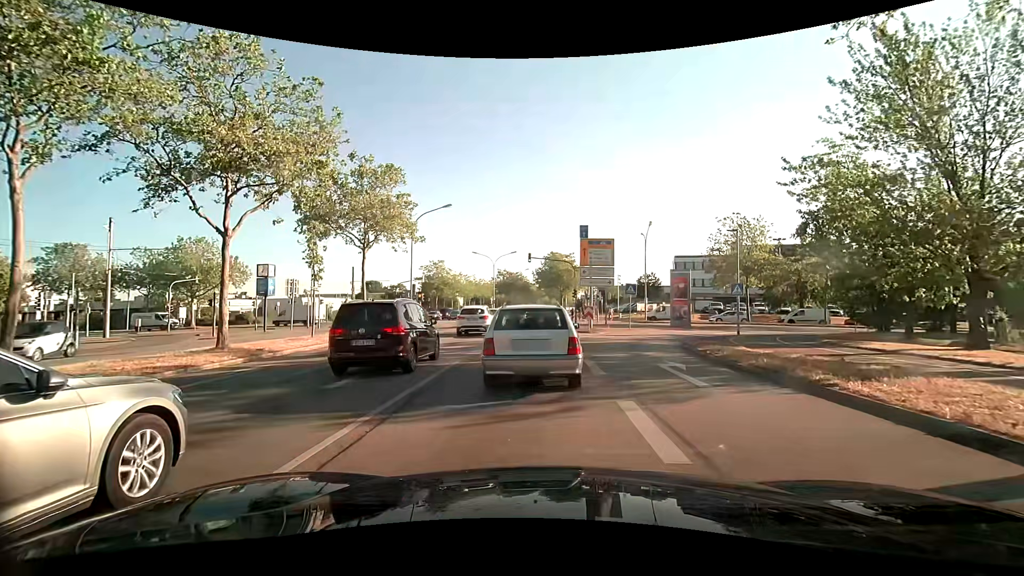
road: primary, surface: asphalt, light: Day
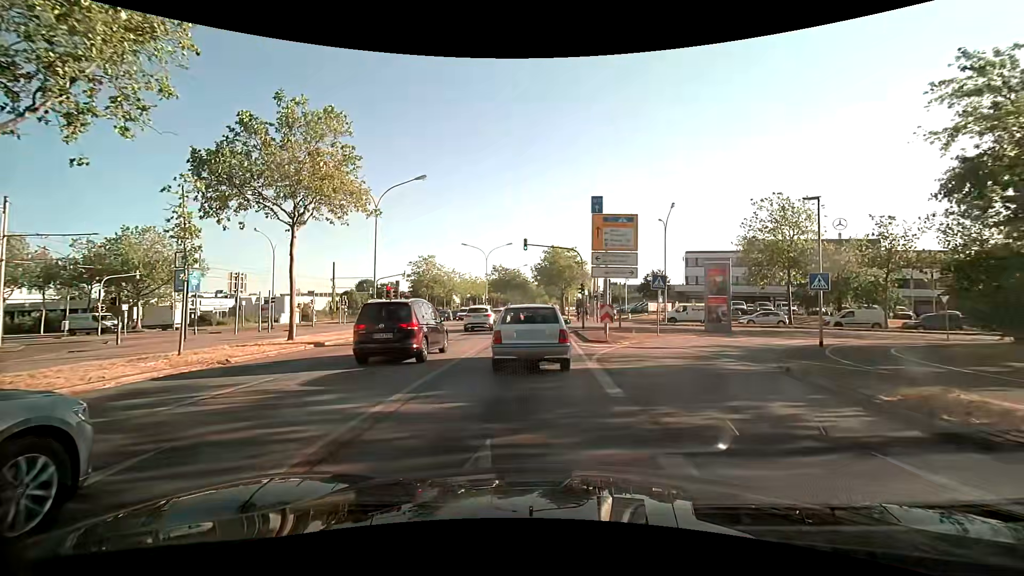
(0.0, +9.0) m; 0°
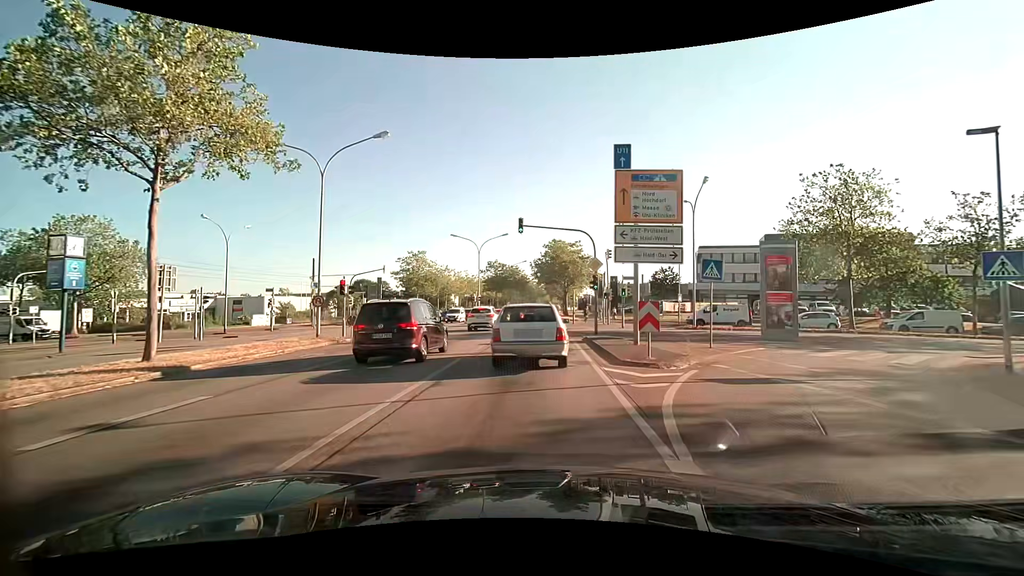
(0.0, +8.2) m; -1°
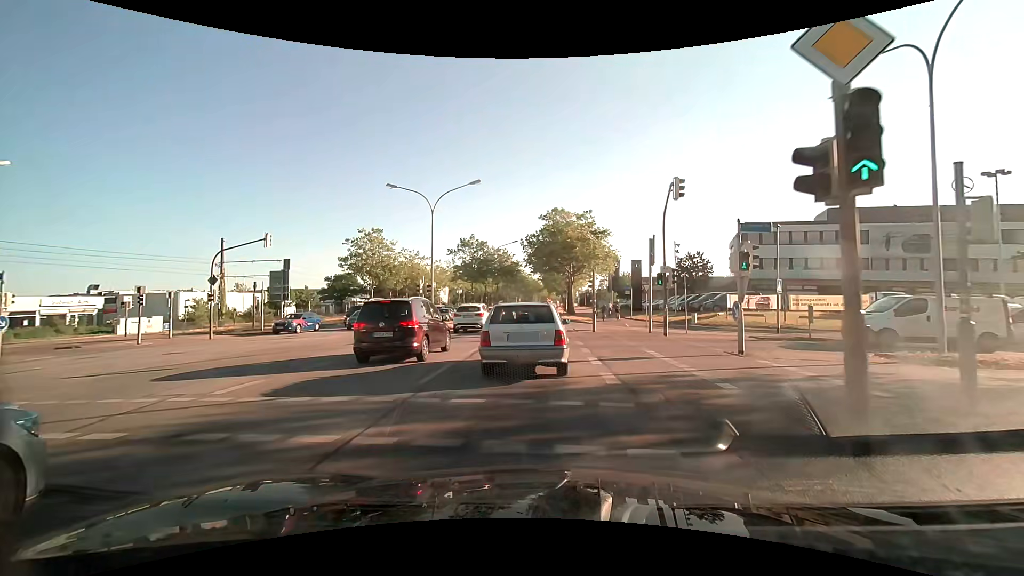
(+0.3, +22.0) m; +1°
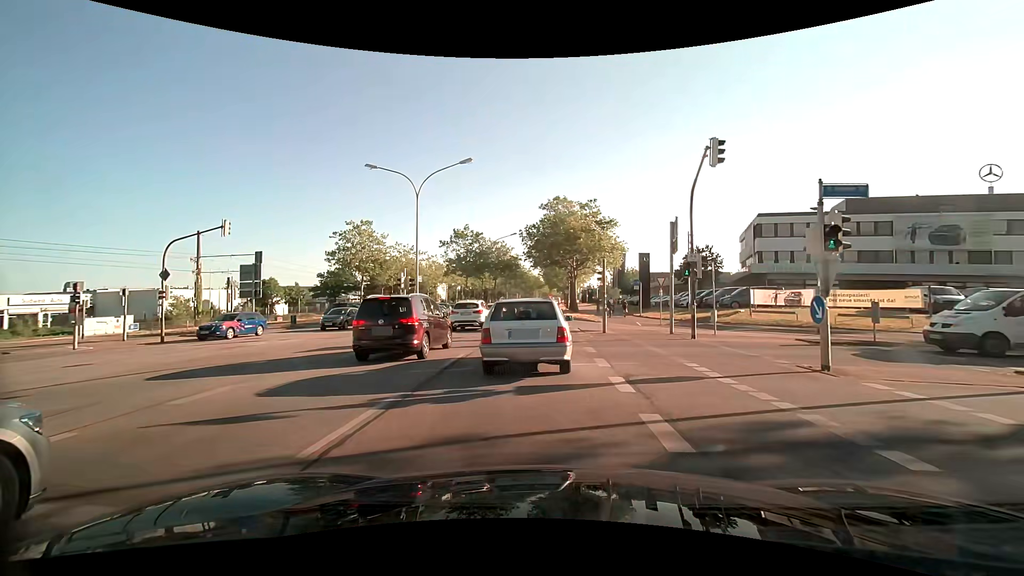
(0.0, +4.1) m; -1°
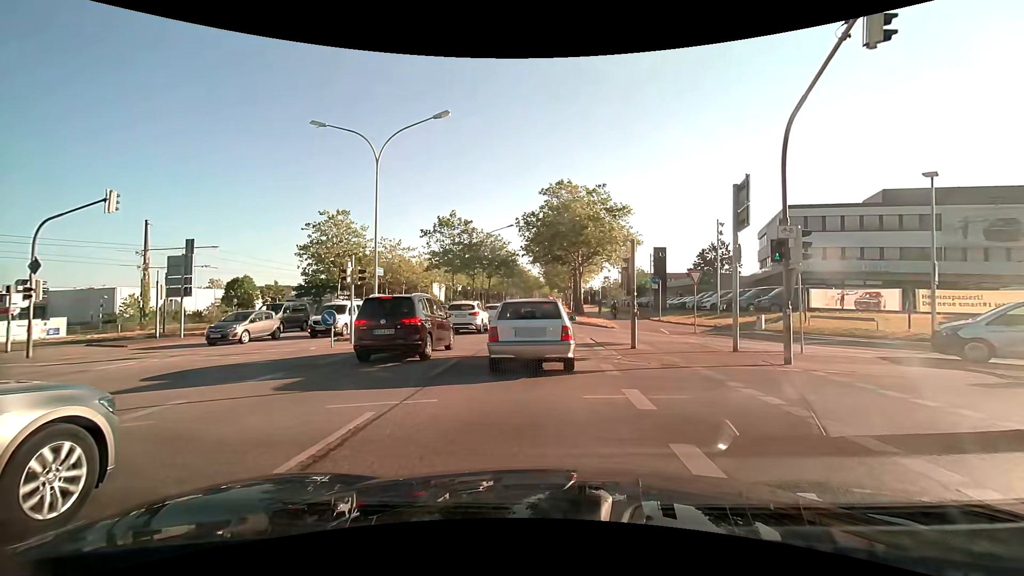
(0.0, +7.1) m; 0°
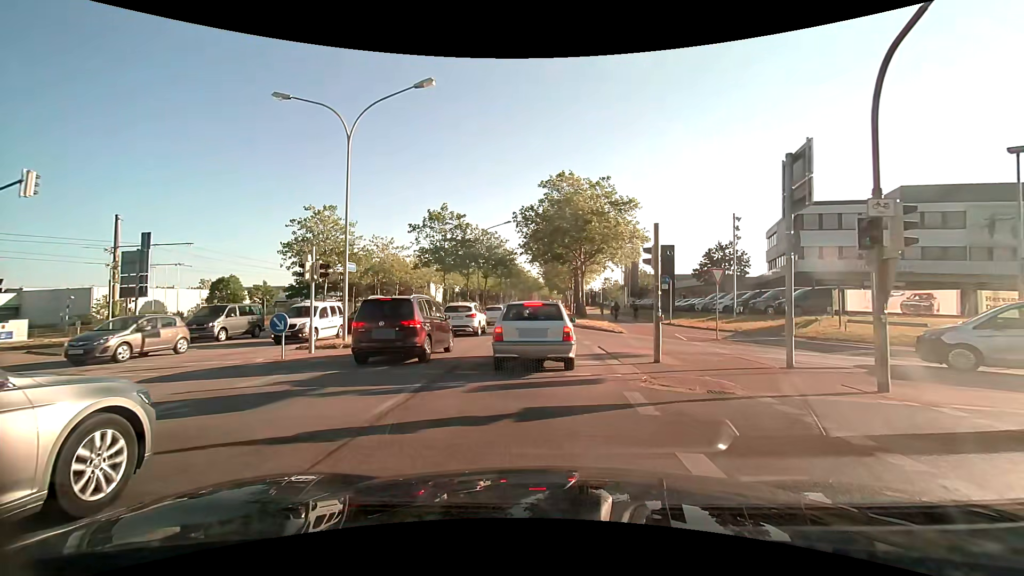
(0.0, +3.2) m; 0°
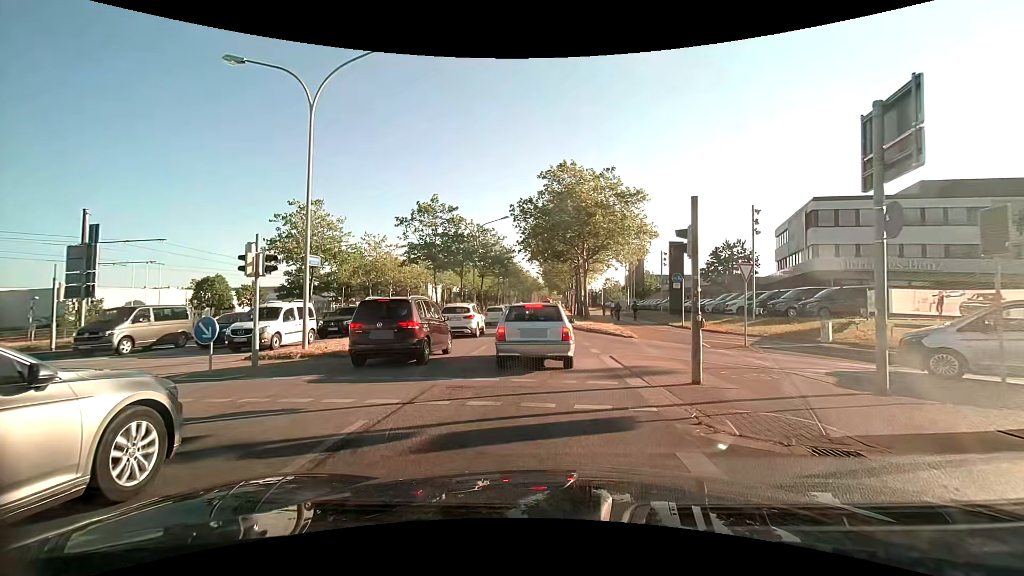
(0.0, +3.0) m; 0°
